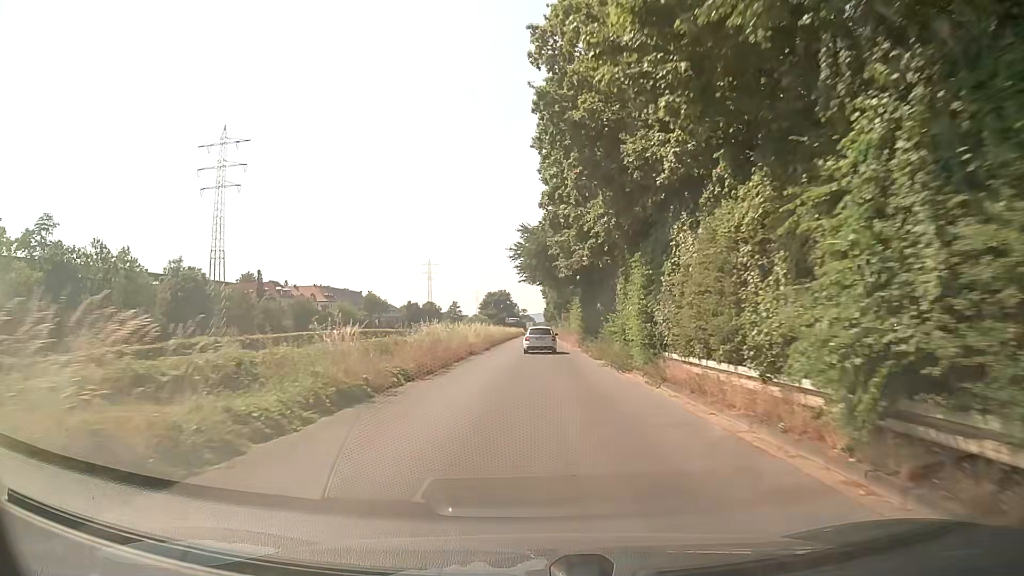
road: trunk_link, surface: asphalt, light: Day
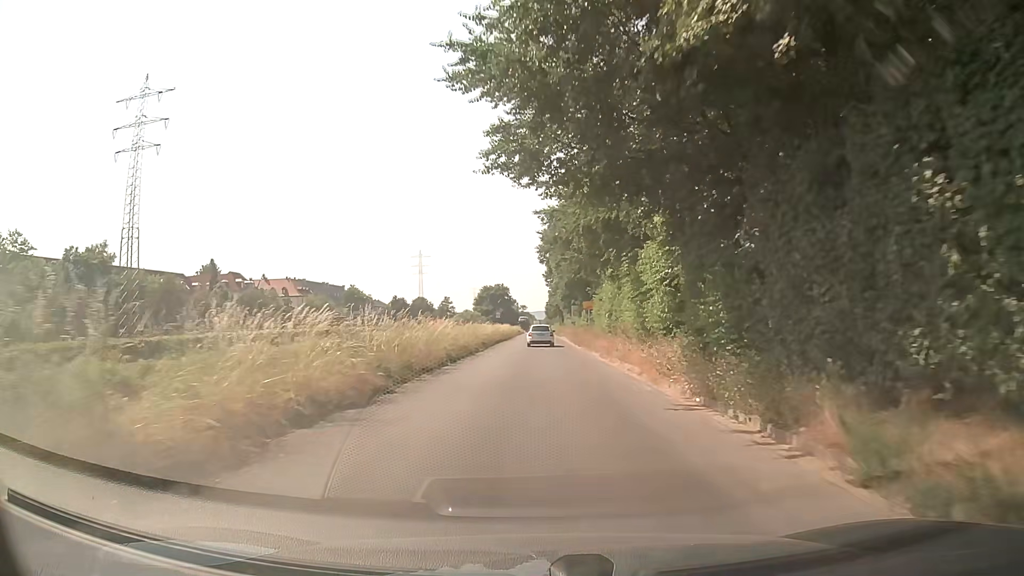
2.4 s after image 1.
(-0.1, +30.2) m; 0°
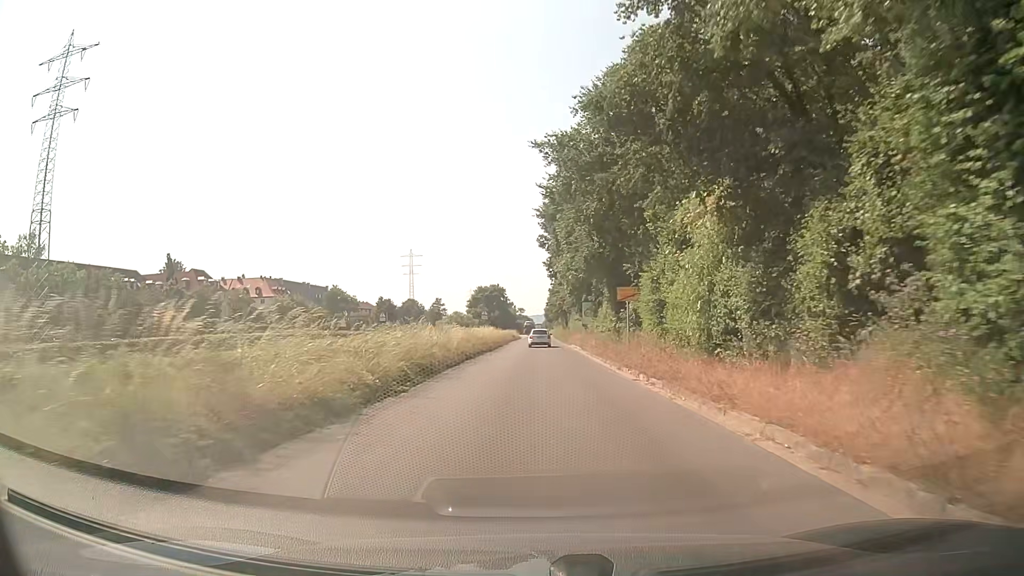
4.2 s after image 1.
(-0.1, +21.6) m; 0°
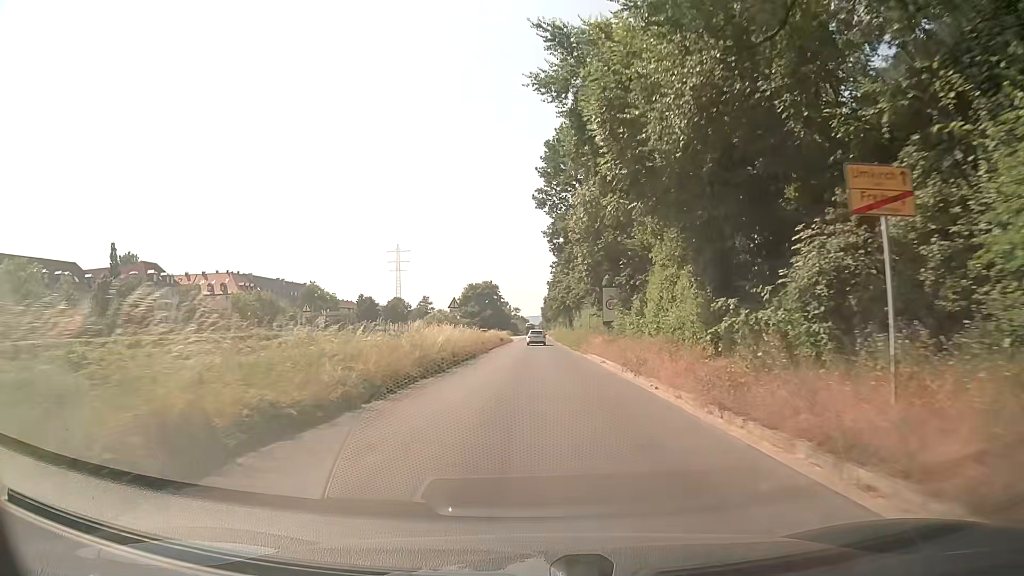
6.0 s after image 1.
(+0.1, +22.5) m; +1°
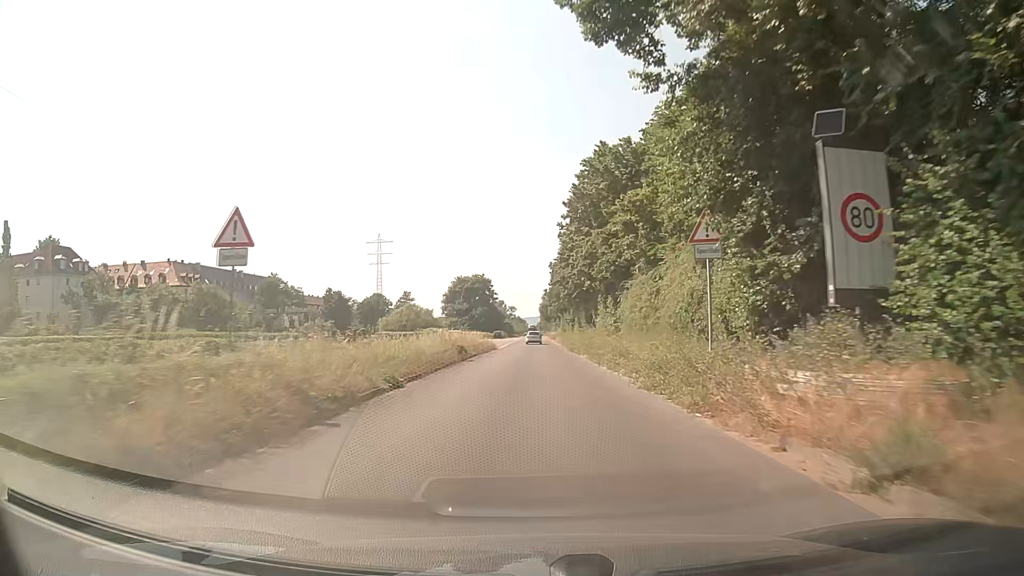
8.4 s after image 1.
(0.0, +33.1) m; 0°
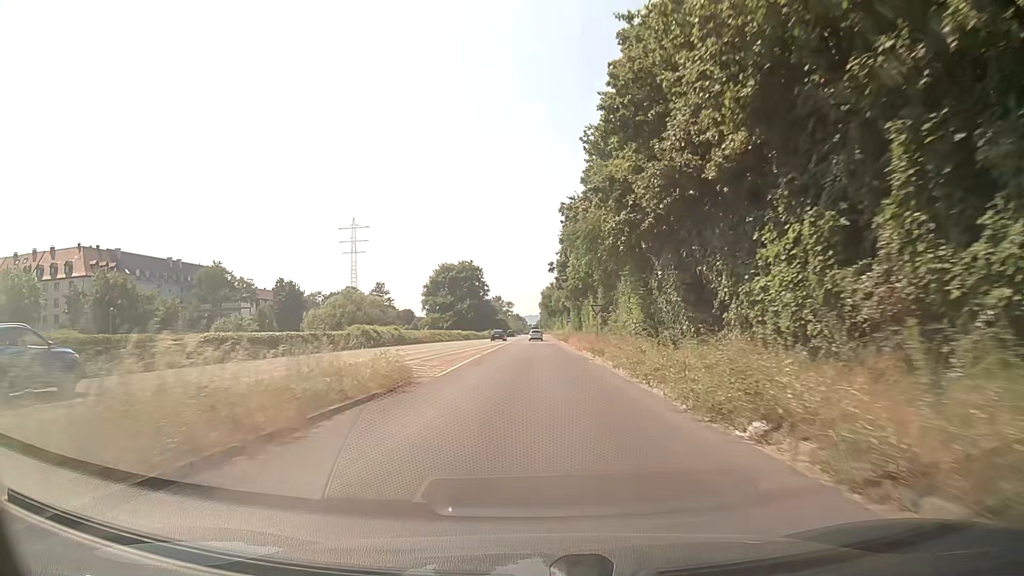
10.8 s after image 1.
(-0.1, +37.3) m; 0°
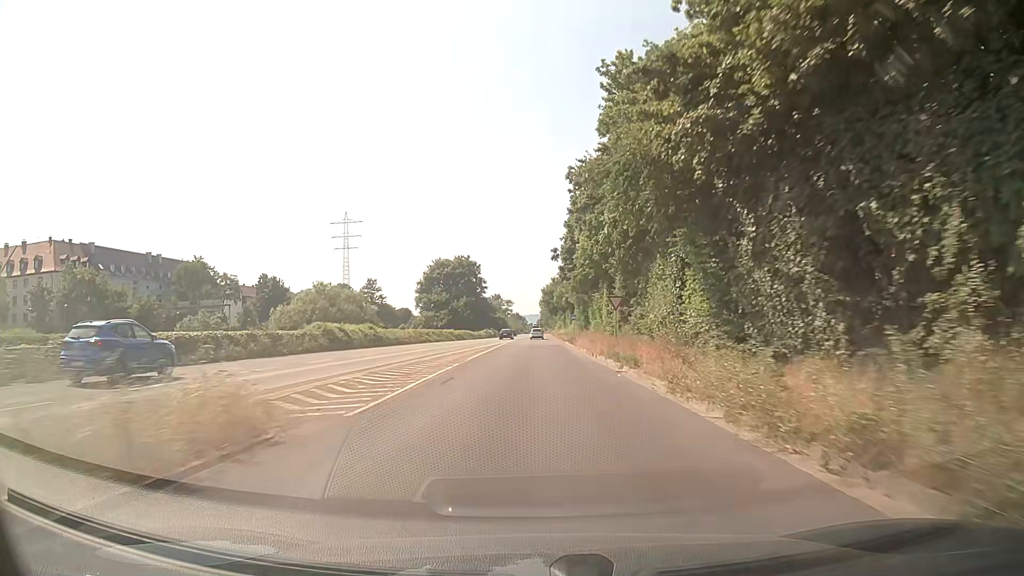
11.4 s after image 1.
(0.0, +10.0) m; 0°
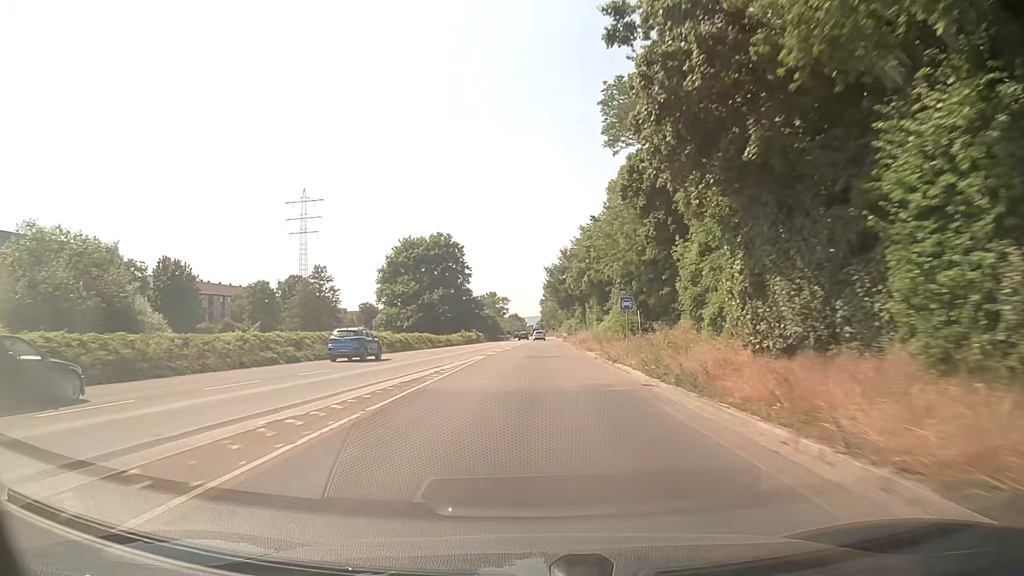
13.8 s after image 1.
(-0.1, +42.1) m; 0°
(0, +10) (0, +20) (0, +30) (0, +40) (0, +50) (0, +60) (0, +70) (0, +80) (0, +90) (-1, +100) m
